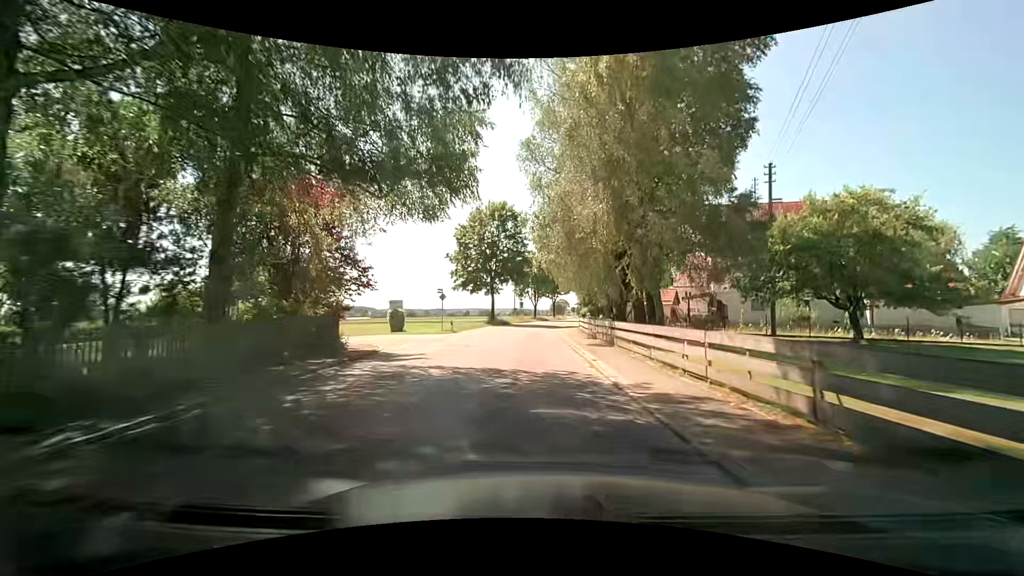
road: tertiary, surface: asphalt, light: Day
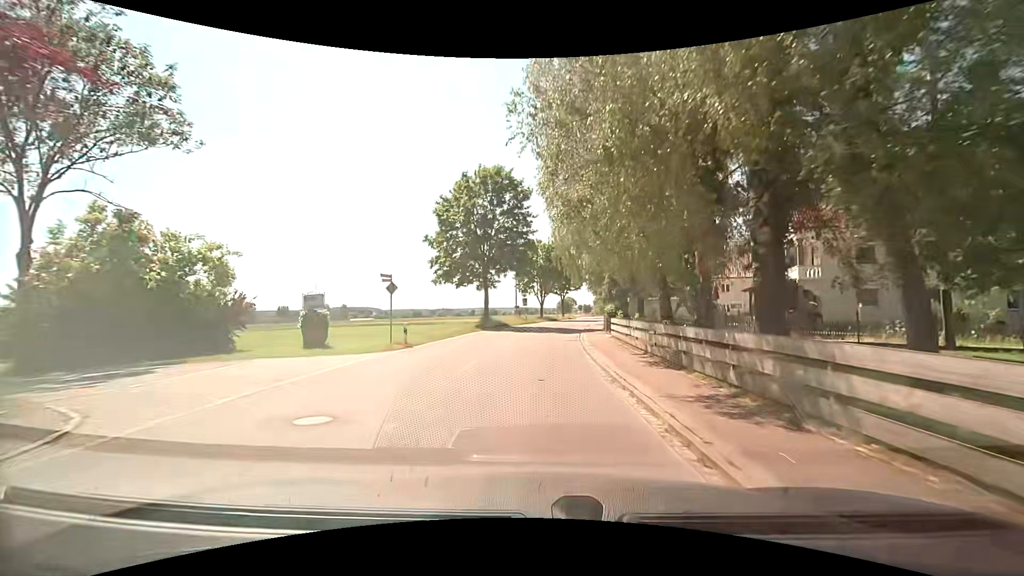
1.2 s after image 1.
(-0.2, +13.2) m; 0°
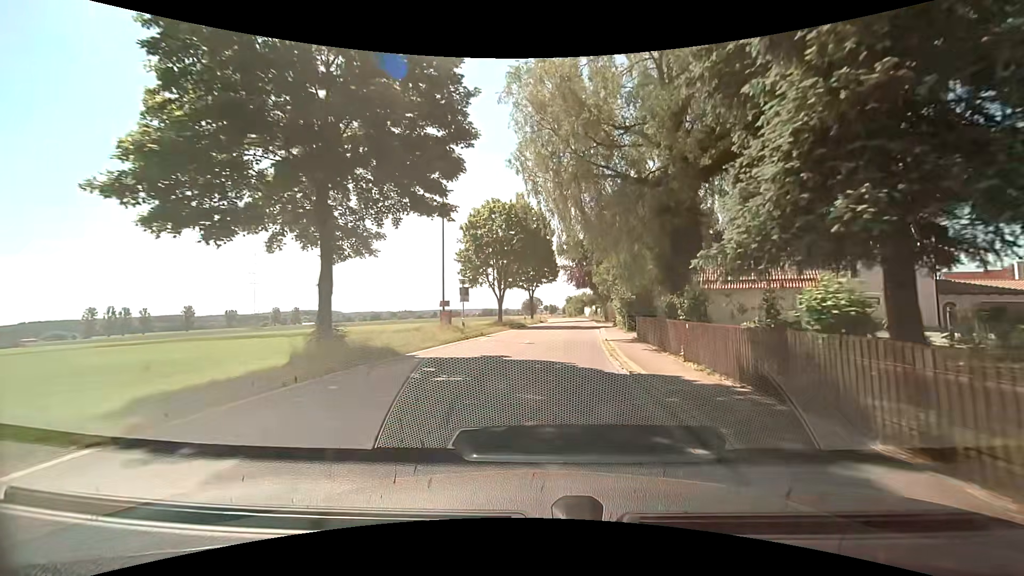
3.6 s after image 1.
(+0.2, +27.8) m; +3°
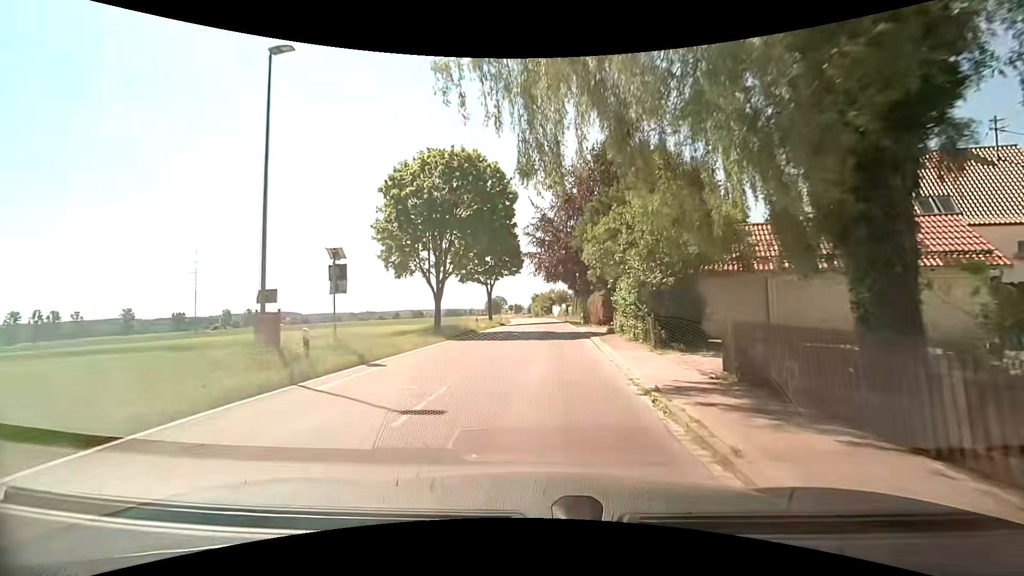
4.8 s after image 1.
(+0.5, +14.4) m; +4°
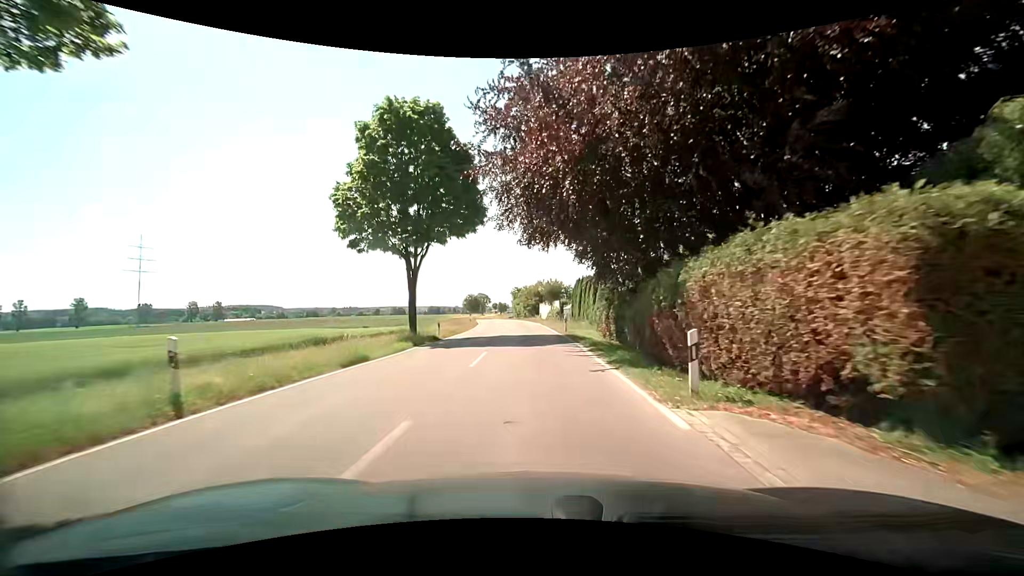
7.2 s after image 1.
(+0.6, +29.8) m; +2°
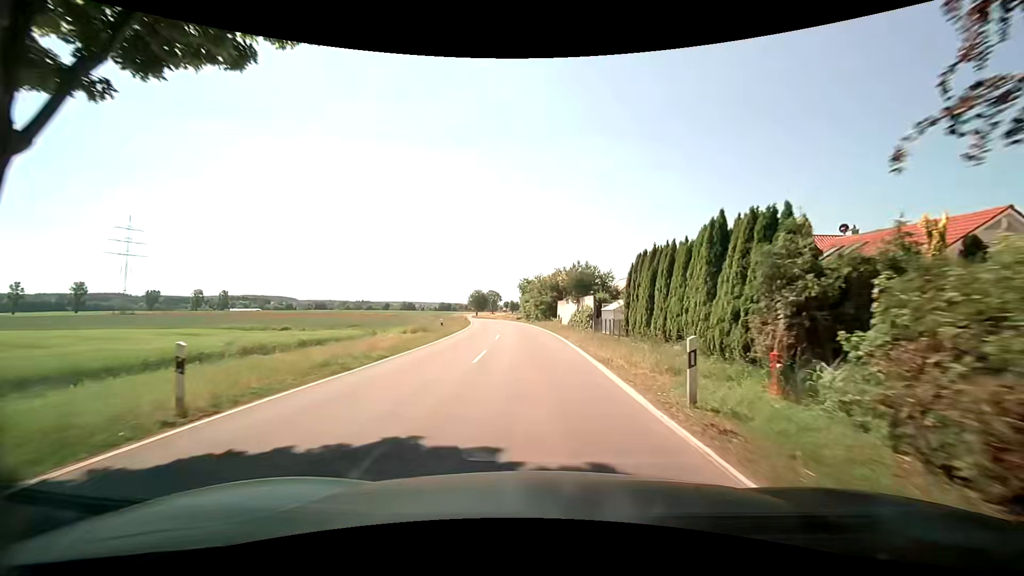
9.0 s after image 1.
(-0.6, +23.1) m; -2°
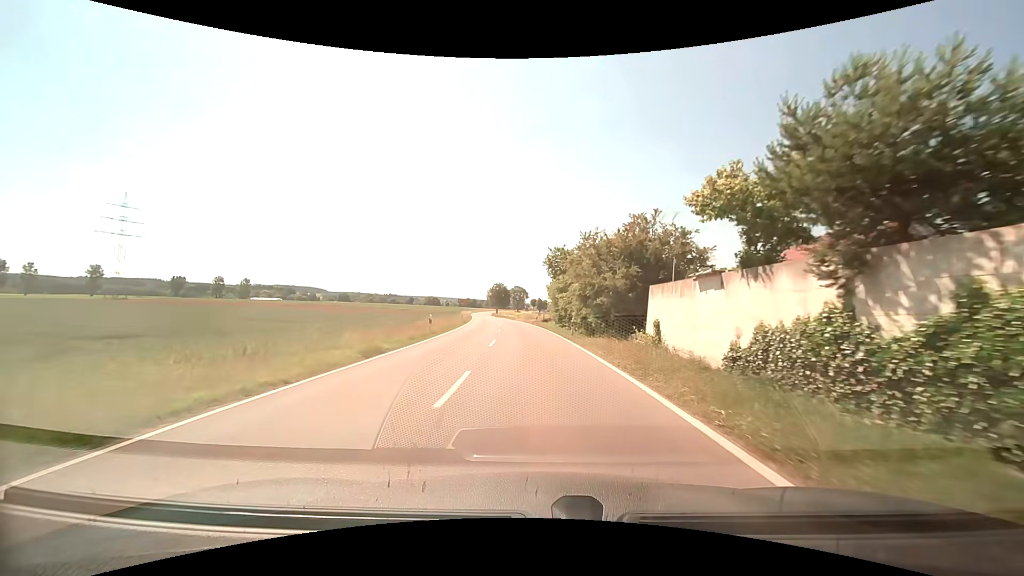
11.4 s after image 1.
(-1.2, +31.3) m; -4°
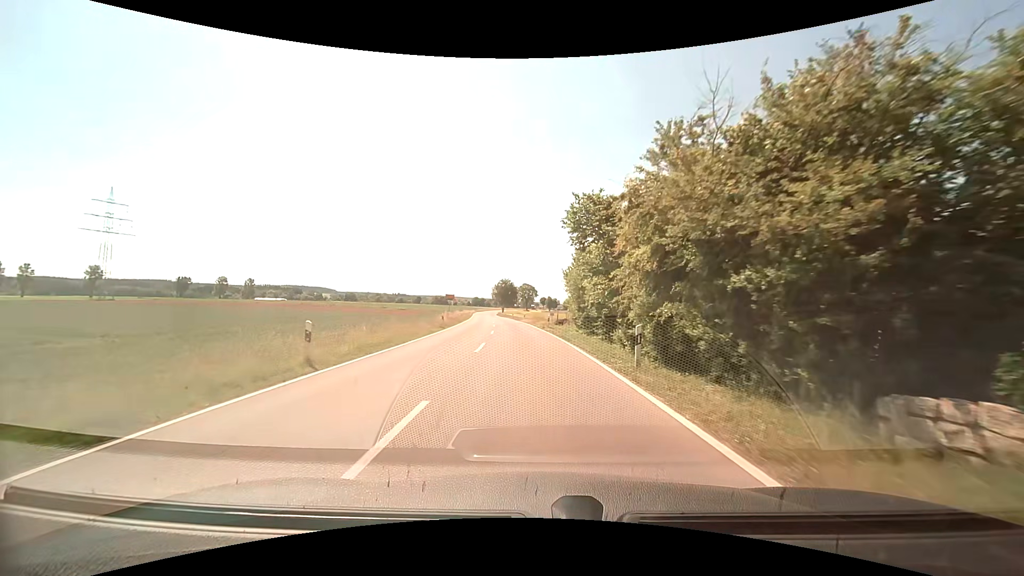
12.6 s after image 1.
(-0.1, +15.5) m; -1°
(0, +10) (0, +20) (-1, +30) (-1, +40) (-2, +50) (-3, +60) (-4, +70) (-5, +80) (-6, +90) (-8, +100) m
